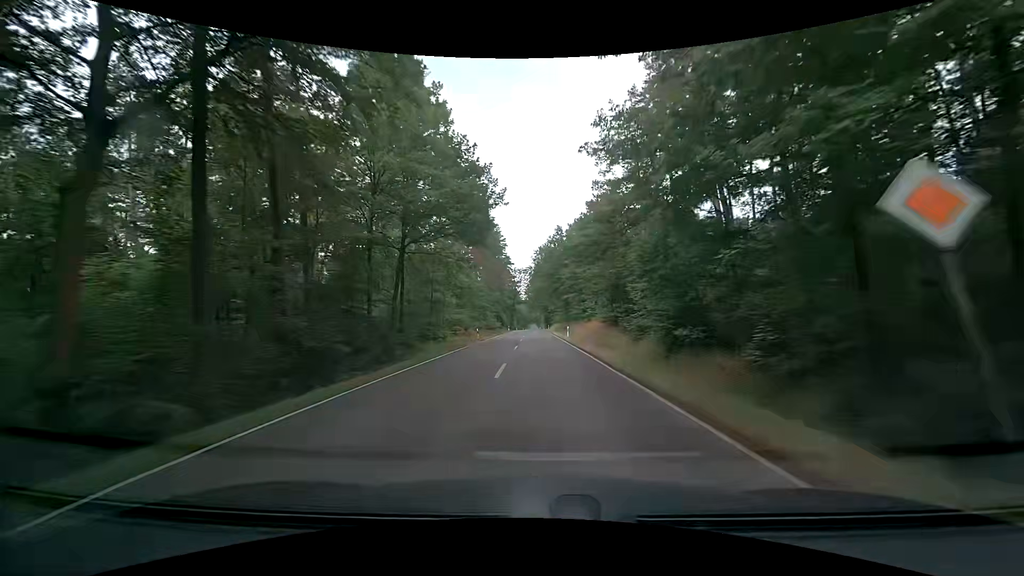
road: tertiary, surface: asphalt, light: Day
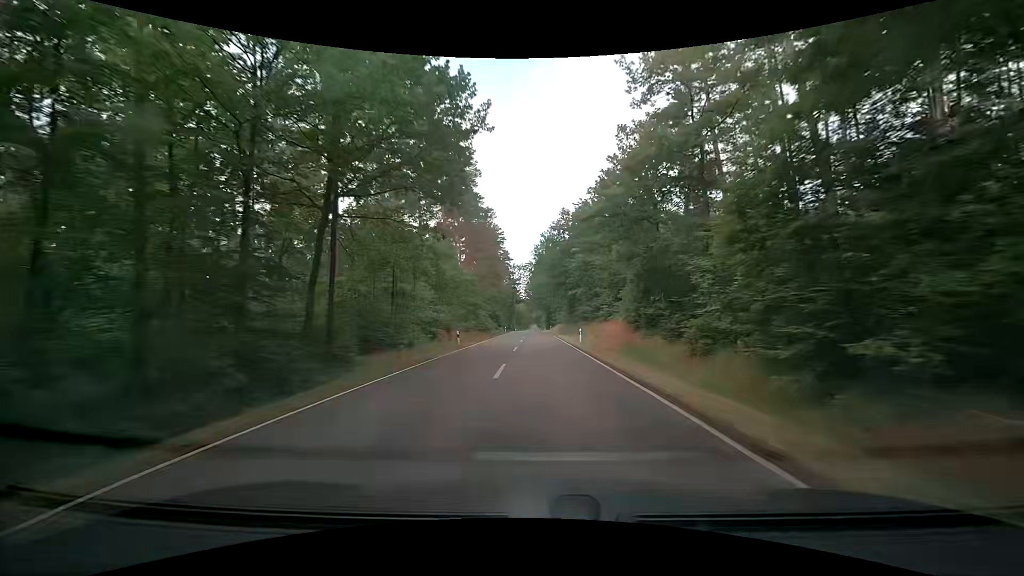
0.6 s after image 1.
(-0.1, +12.4) m; 0°
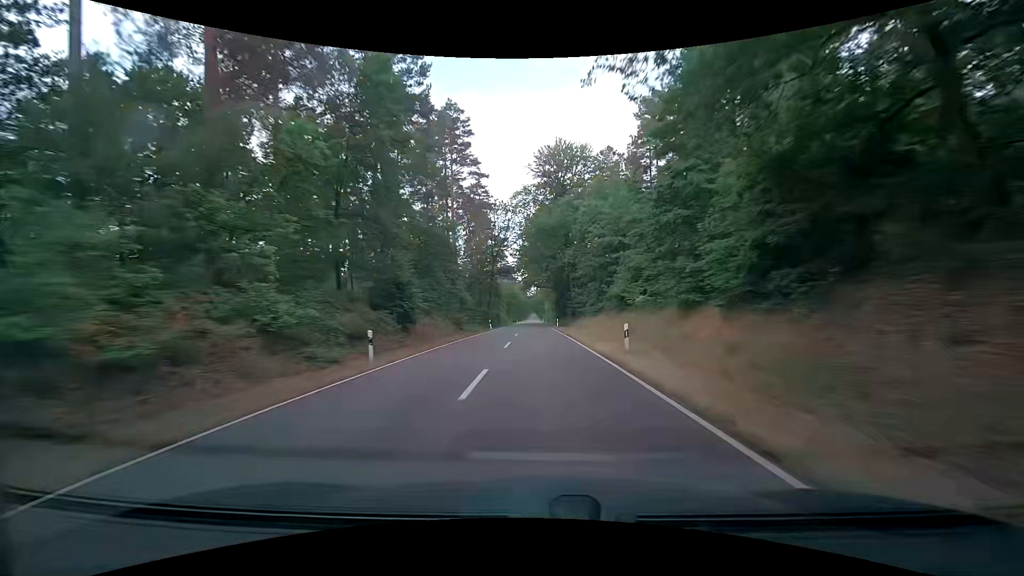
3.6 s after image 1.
(+0.9, +76.8) m; +1°
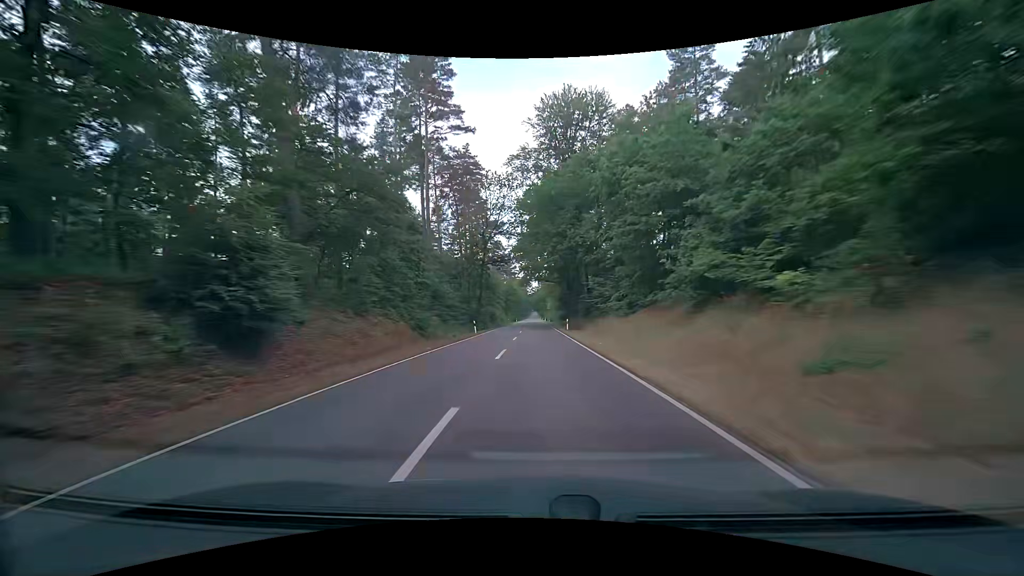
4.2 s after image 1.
(-0.1, +16.6) m; 0°
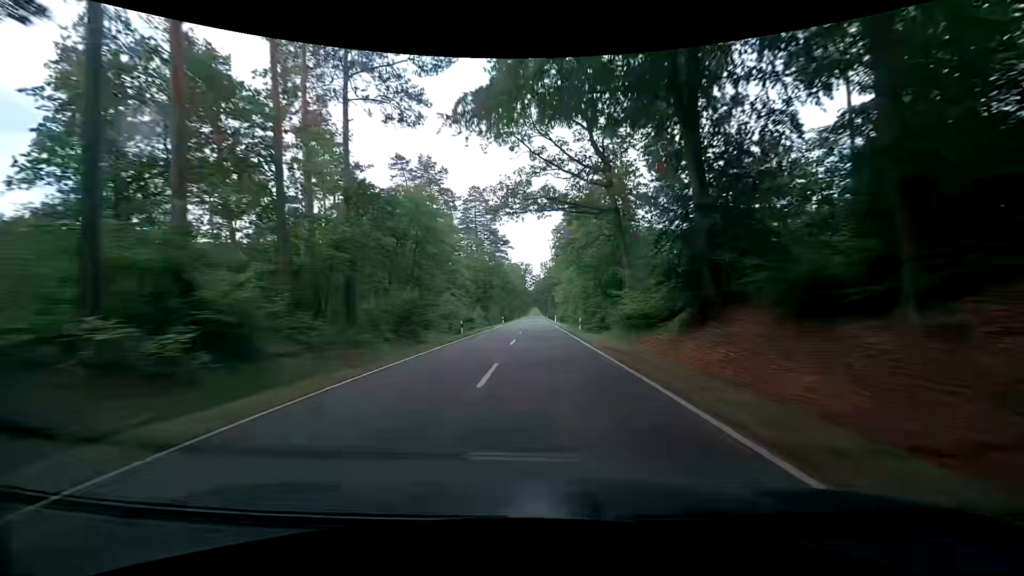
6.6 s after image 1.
(-0.5, +65.7) m; -1°
(0, +10) (0, +20) (0, +30) (0, +40) (0, +50) (0, +60) (0, +70) (0, +80) (0, +90) (0, +100) m
